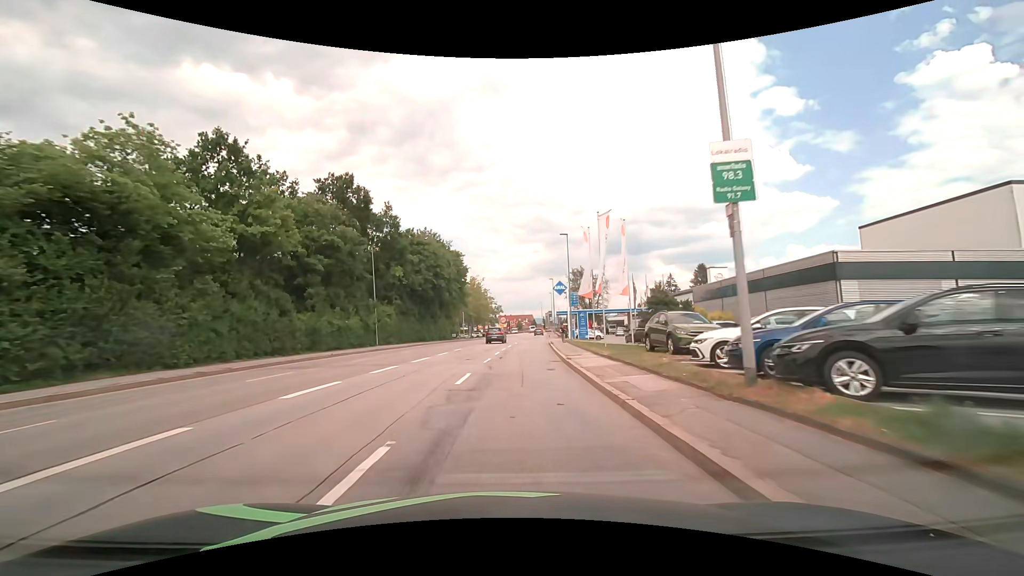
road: tertiary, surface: asphalt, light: Day
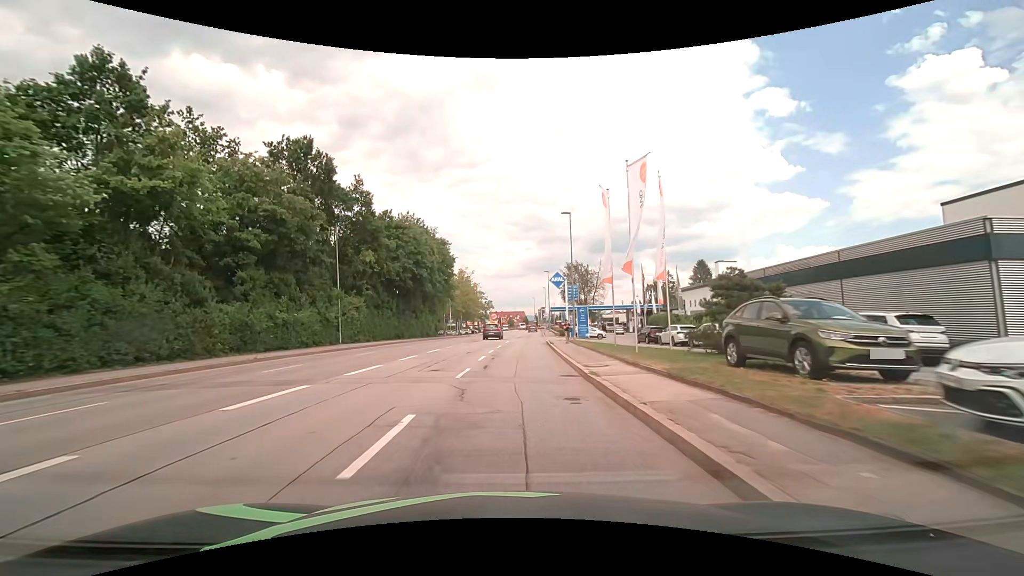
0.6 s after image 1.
(+0.1, +7.9) m; +1°
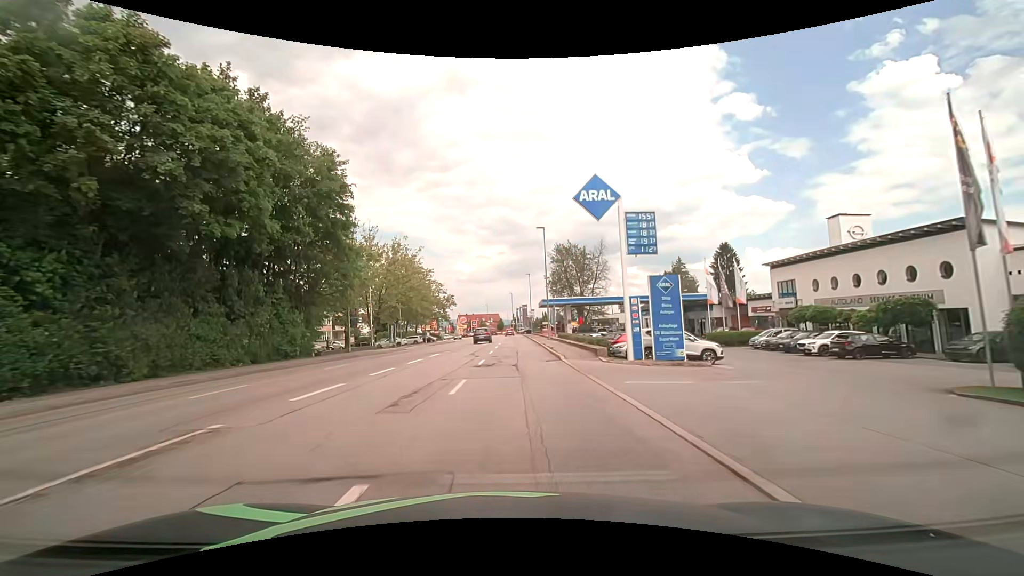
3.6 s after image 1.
(+1.1, +39.5) m; +3°
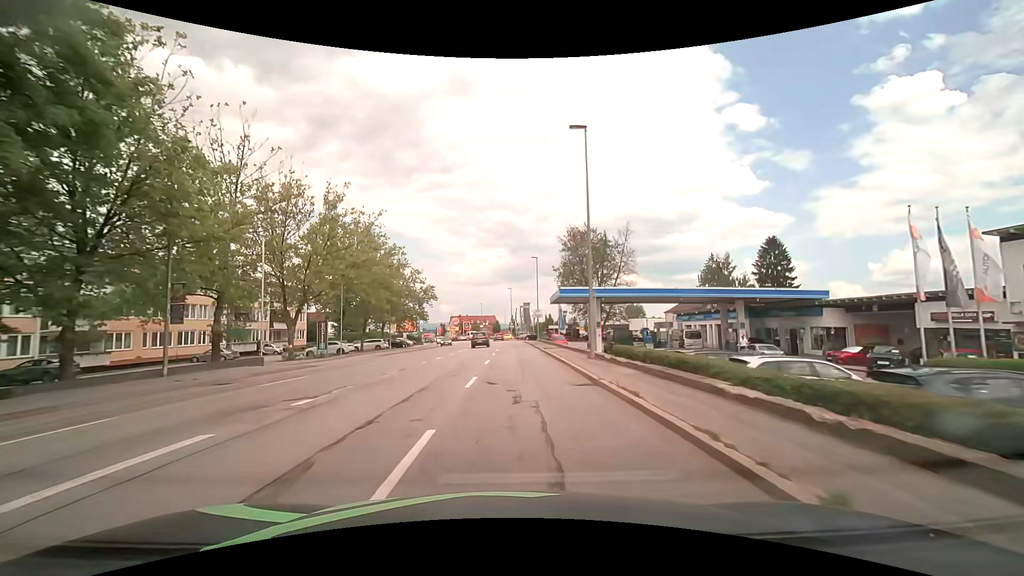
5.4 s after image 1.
(0.0, +23.7) m; 0°
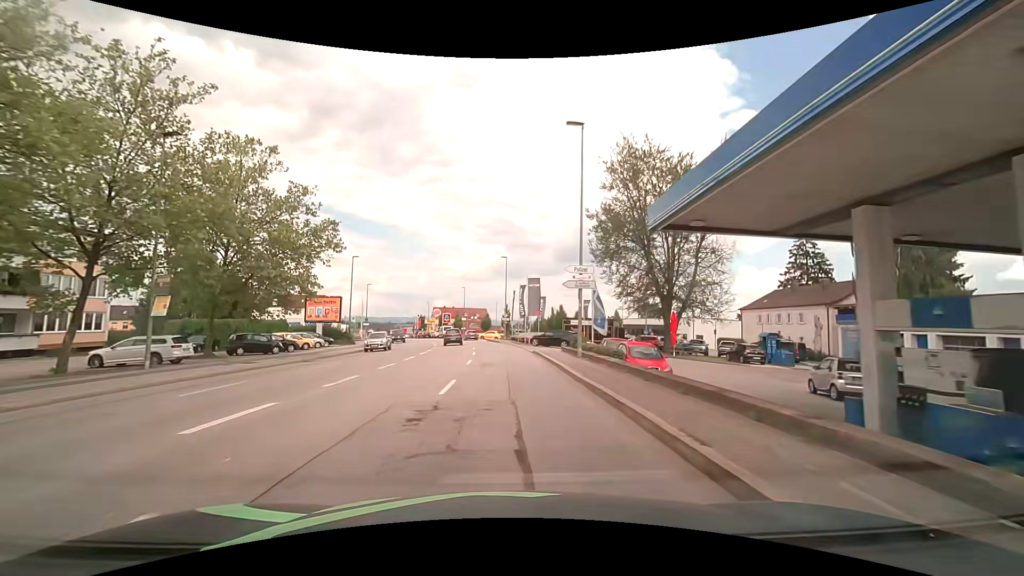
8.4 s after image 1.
(+0.8, +39.5) m; +1°
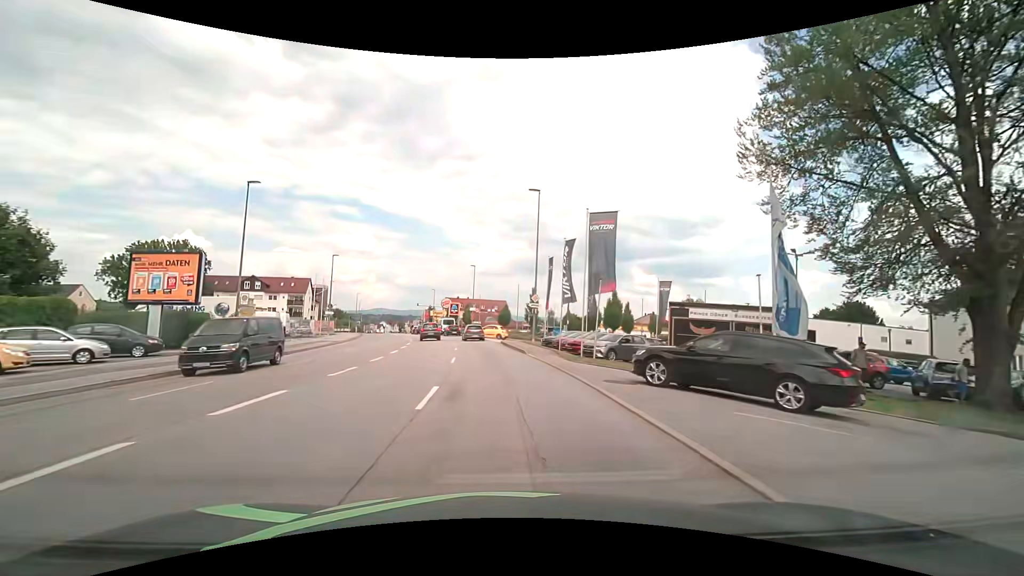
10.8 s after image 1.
(-0.6, +28.1) m; -3°
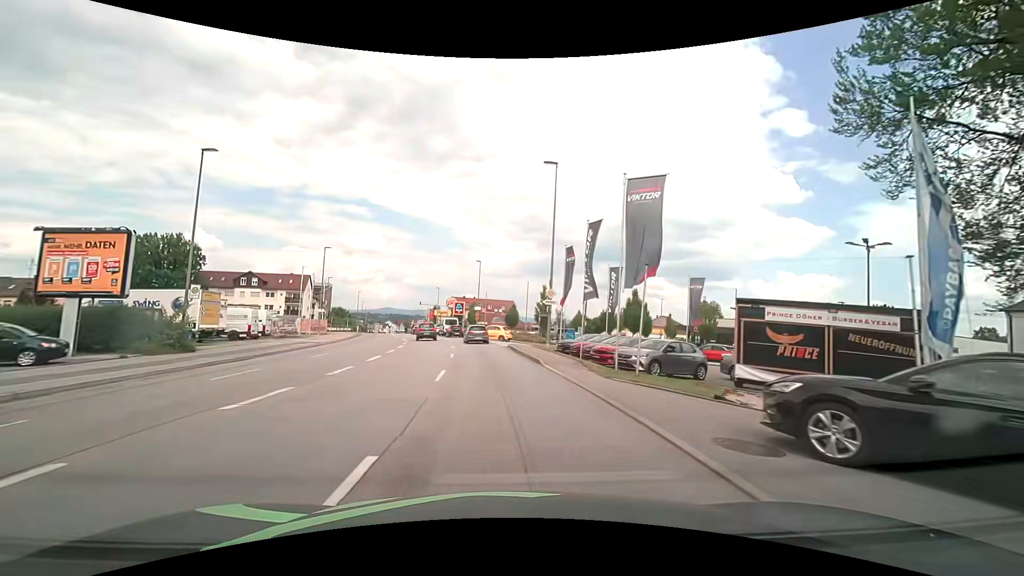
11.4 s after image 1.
(-0.1, +5.7) m; -1°
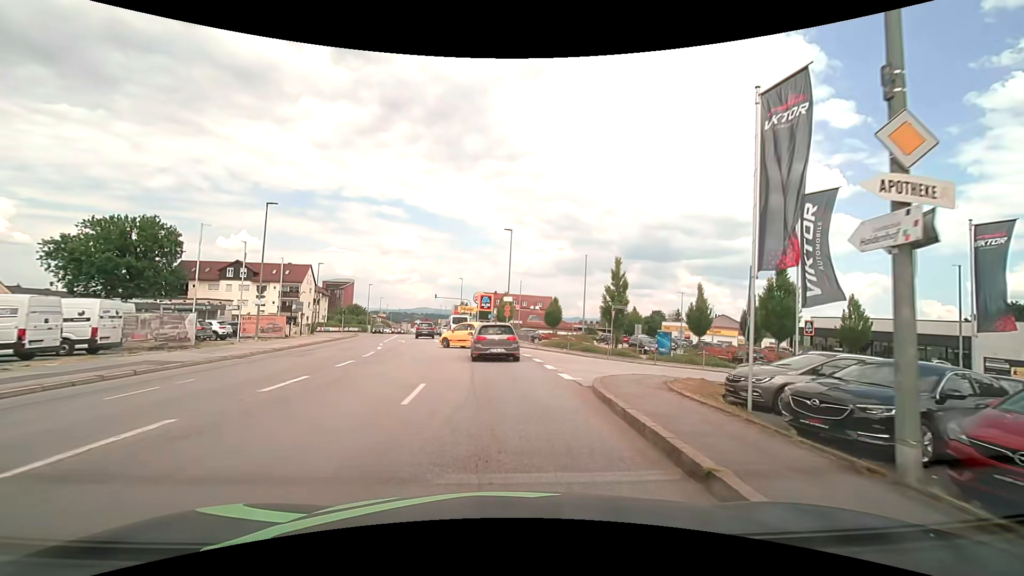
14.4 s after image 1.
(-0.8, +21.3) m; -4°
(0, +10) (-1, +20) (-2, +30) (-3, +40) (-4, +50) (-6, +60) (-8, +69) (-10, +79) (-11, +89) (-13, +99) m
